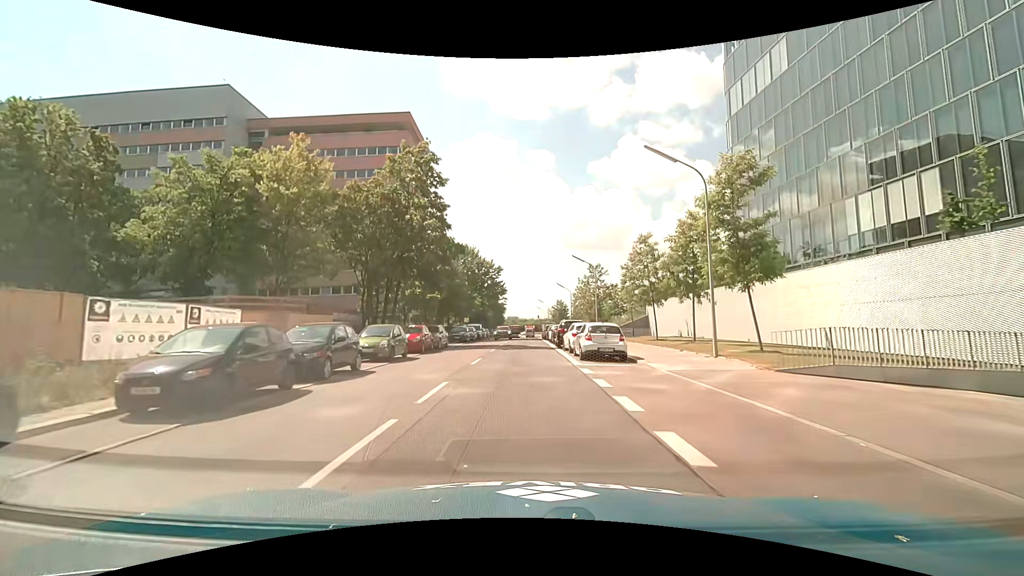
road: unclassified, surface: asphalt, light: Day
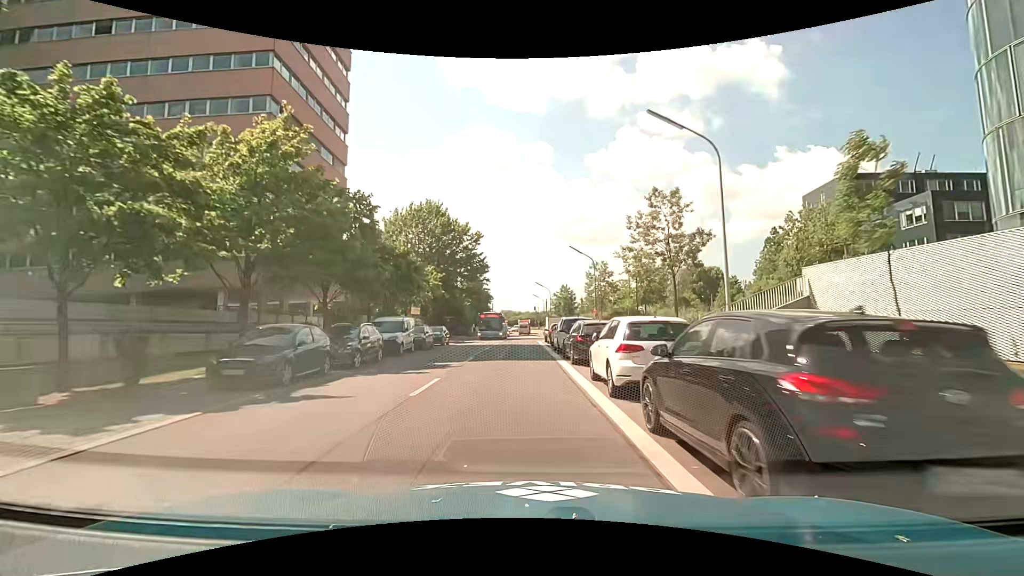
(+0.2, +33.1) m; 0°
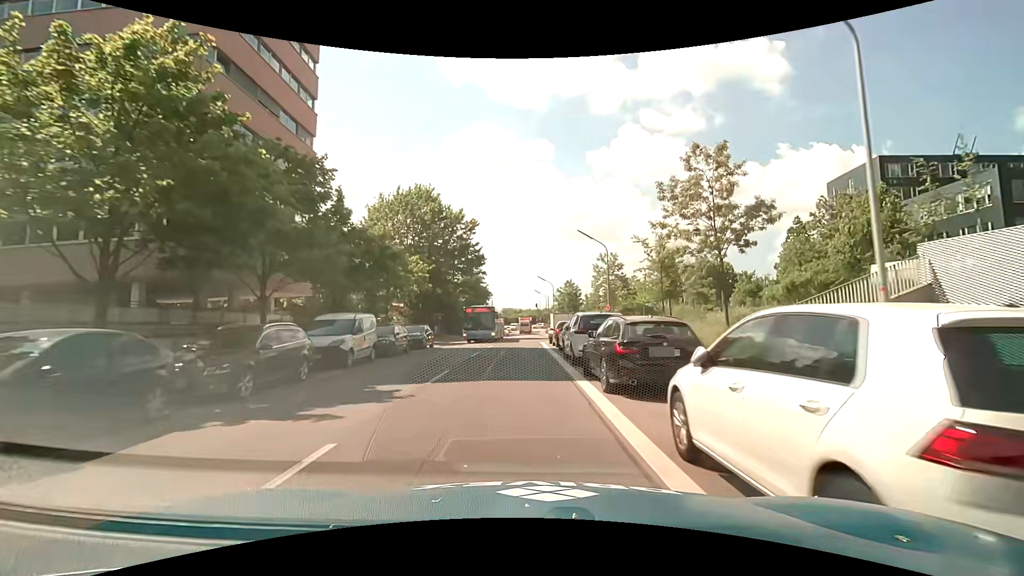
(+0.1, +6.8) m; +1°
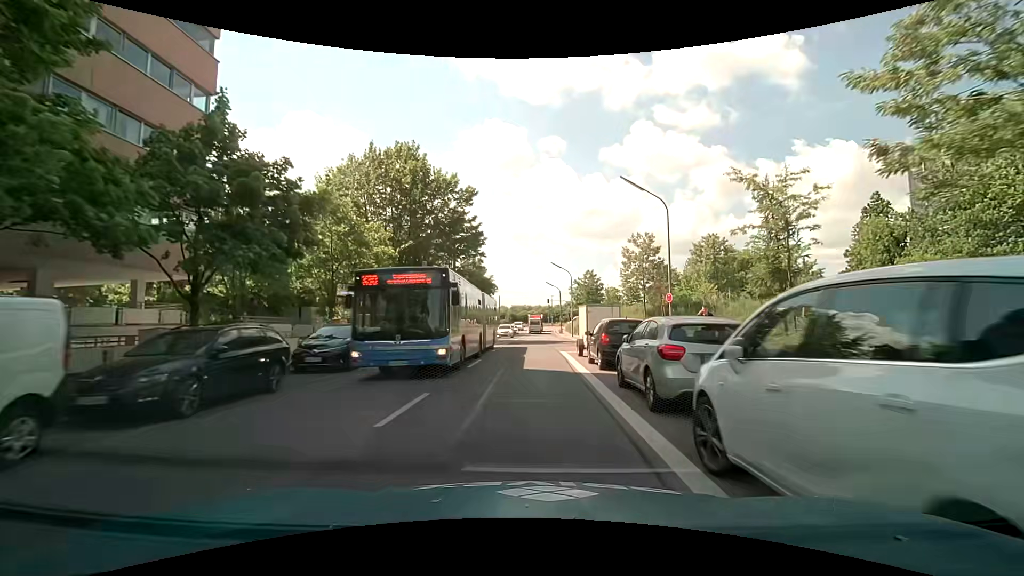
(-0.4, +13.7) m; -1°
